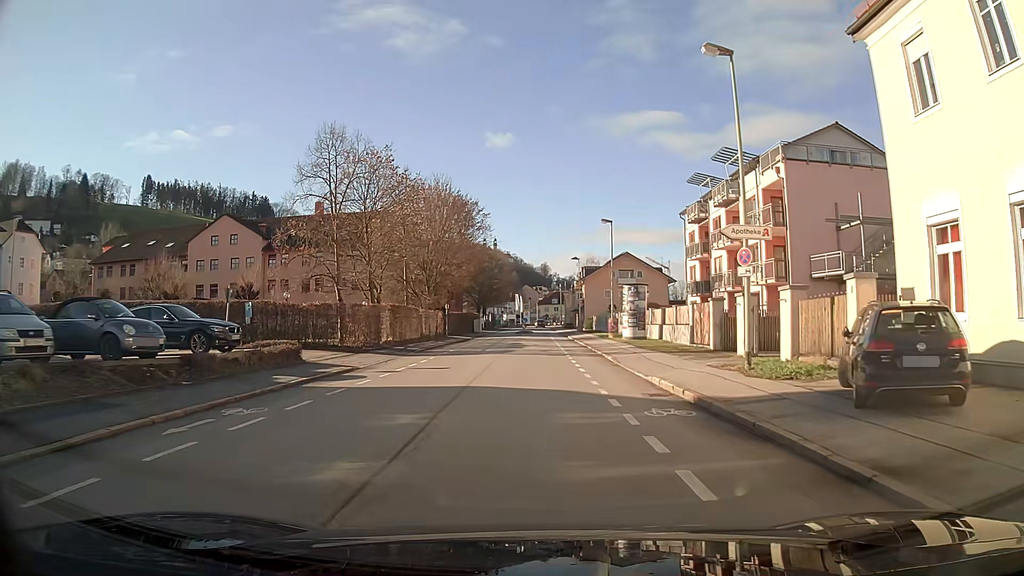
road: primary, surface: asphalt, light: Day
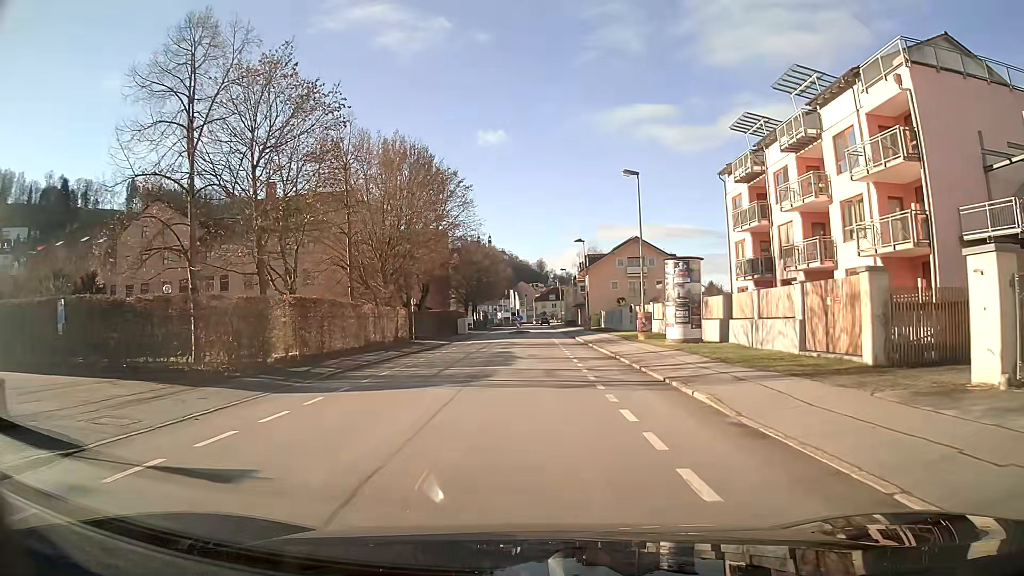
(0.0, +13.9) m; 0°
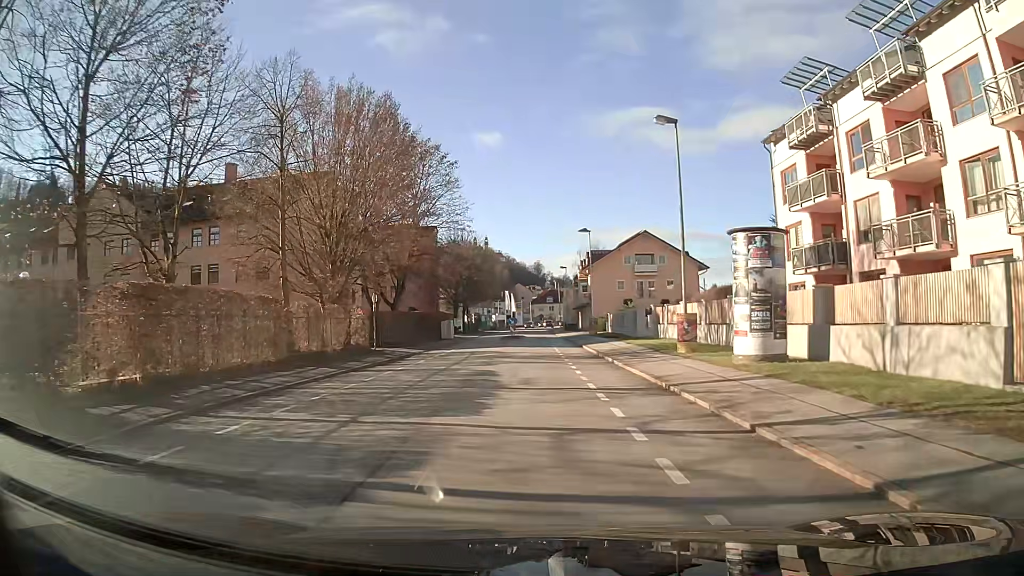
(0.0, +9.3) m; 0°
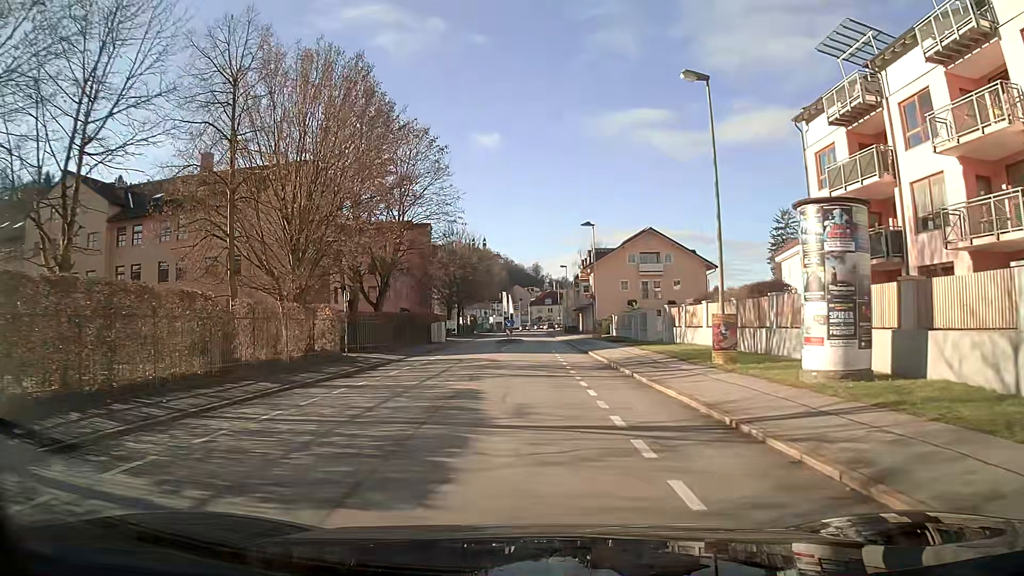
(0.0, +4.6) m; 0°
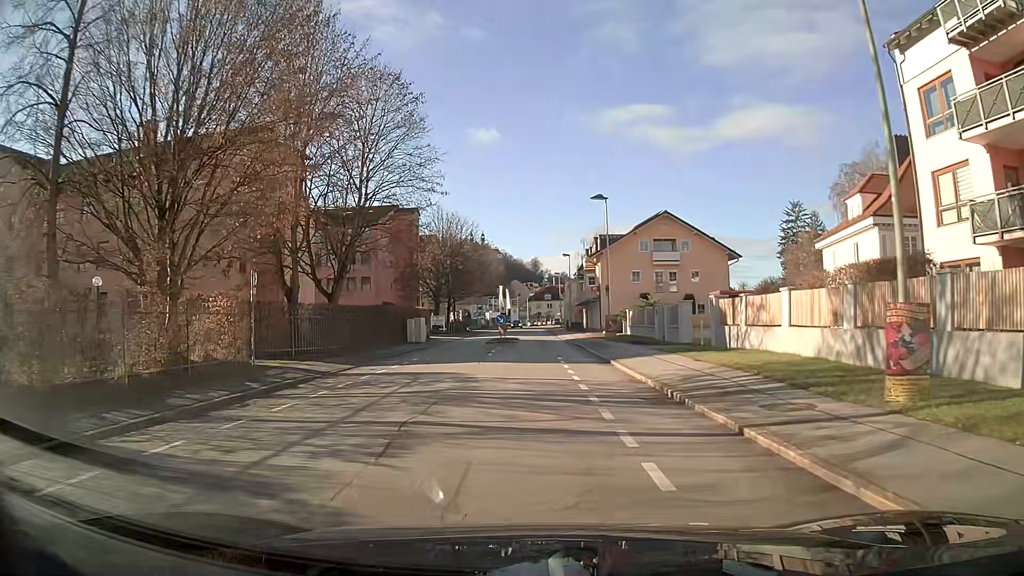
(0.0, +9.2) m; 0°
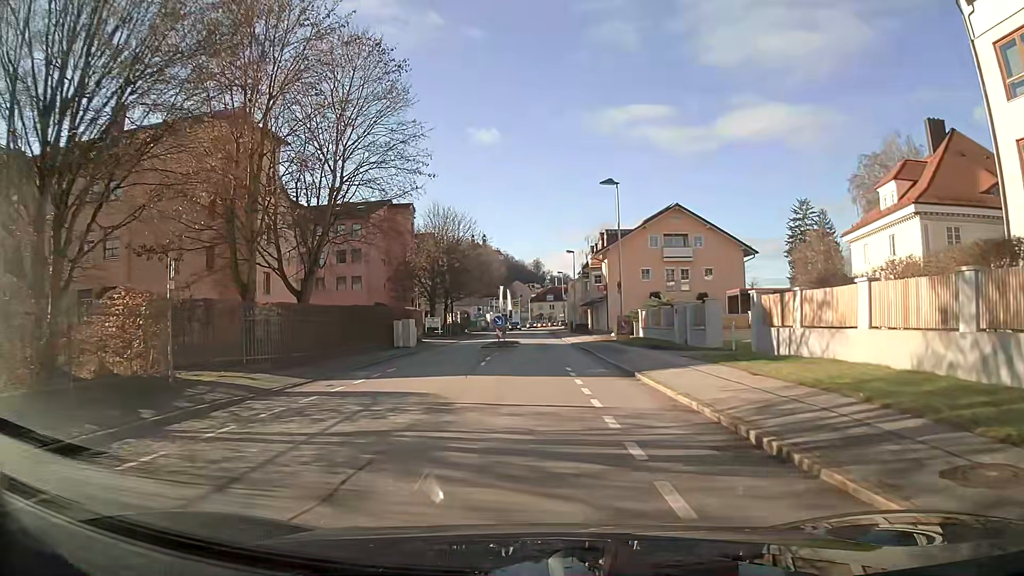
(0.0, +4.6) m; 0°
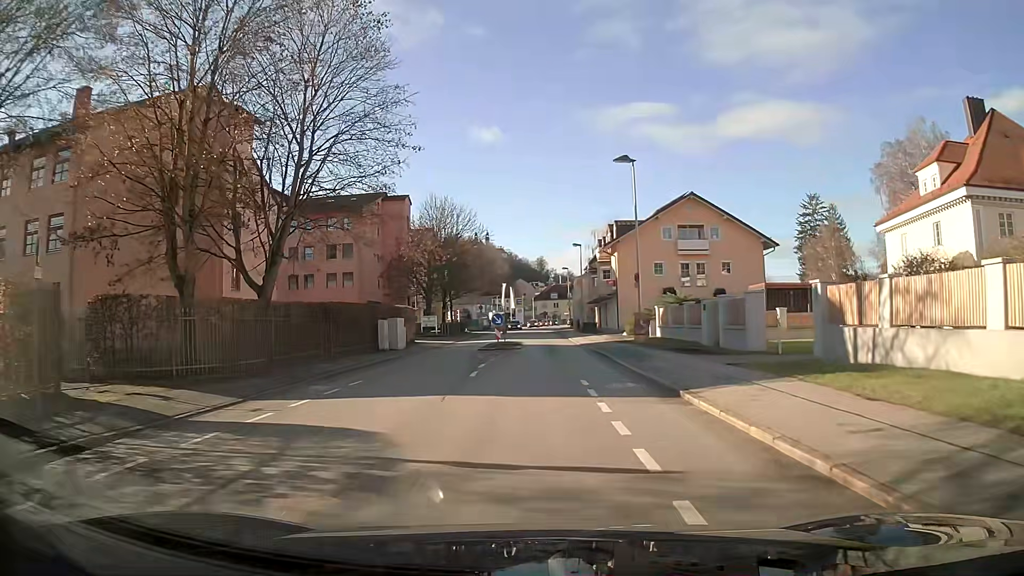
(0.0, +4.6) m; 0°
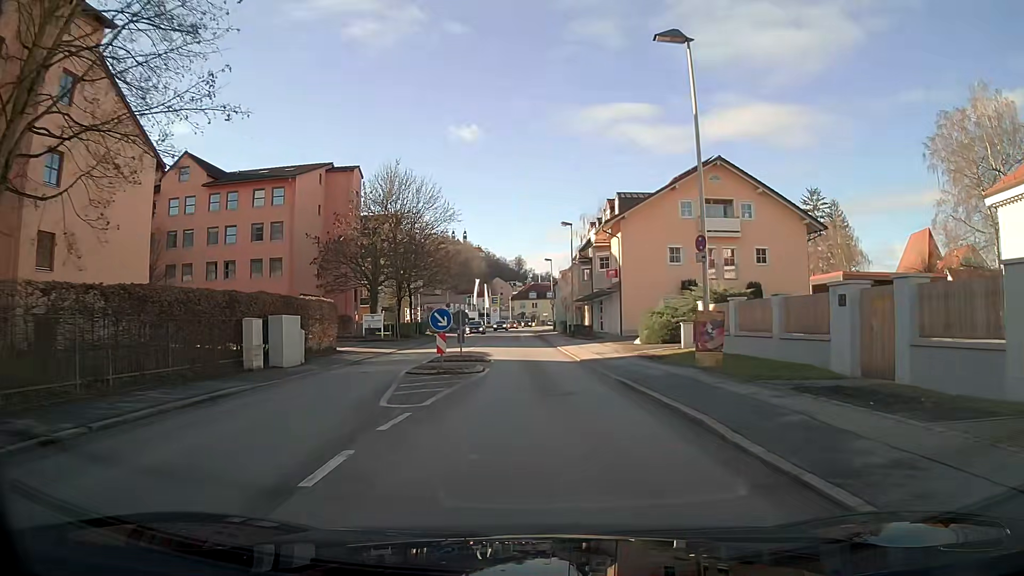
(+0.2, +13.9) m; +2°
(0, +10) (0, +20) (0, +30) (-1, +40) (-2, +50) (-2, +60) (-3, +70) (-2, +80) (-2, +90) (-1, +100) m
